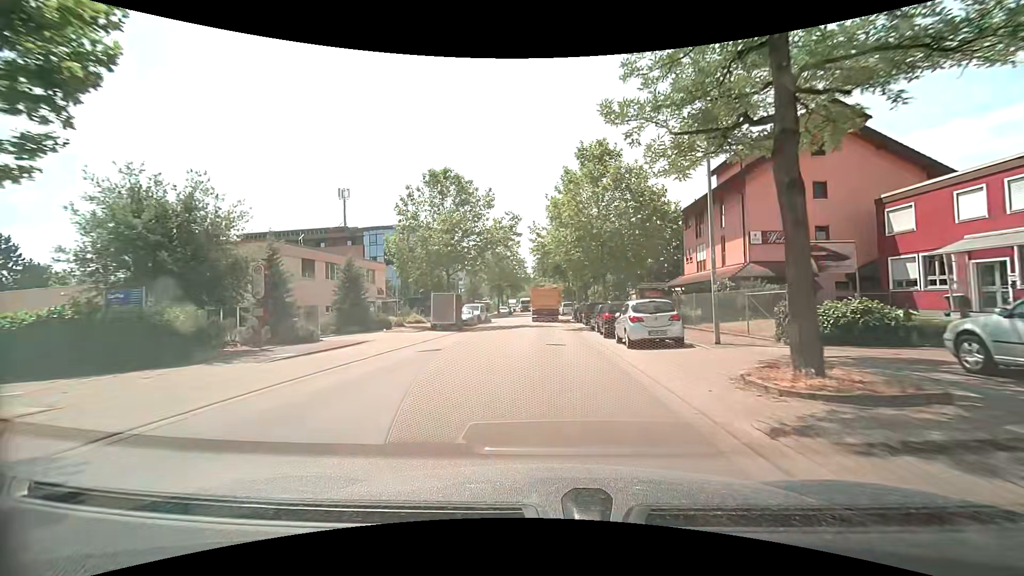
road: unclassified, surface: asphalt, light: Day
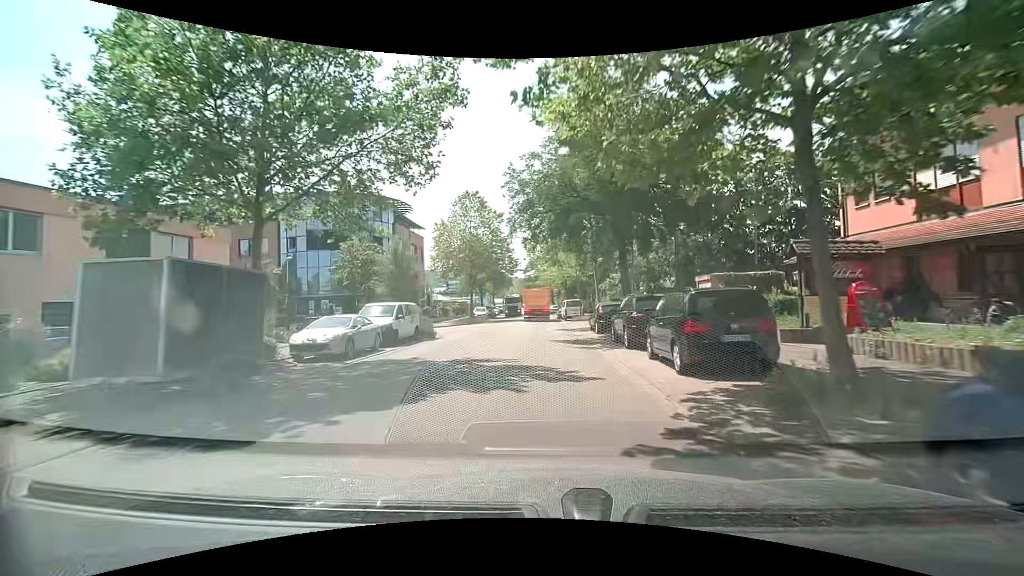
(+0.1, +25.2) m; +1°
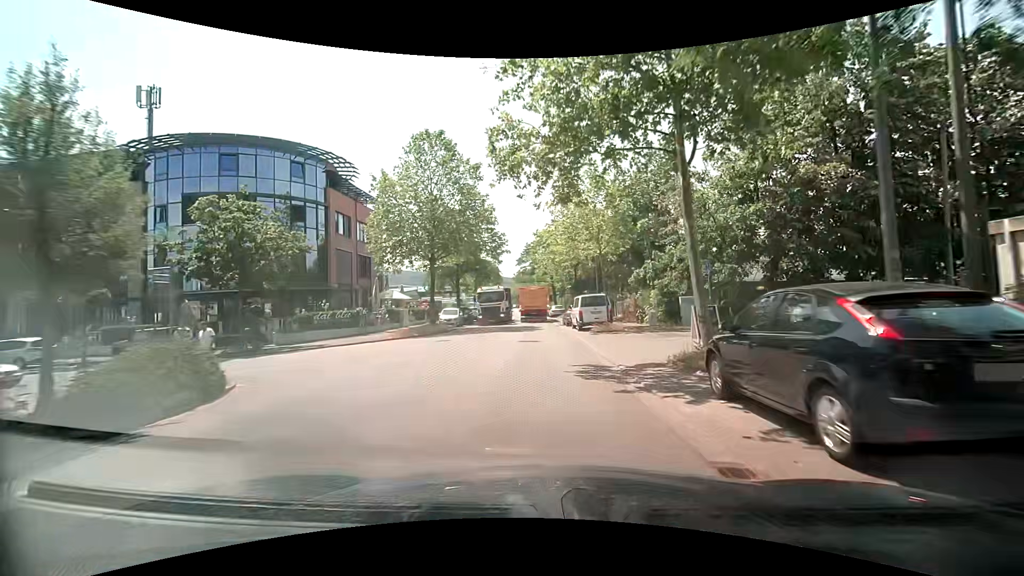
(-0.1, +19.7) m; -1°
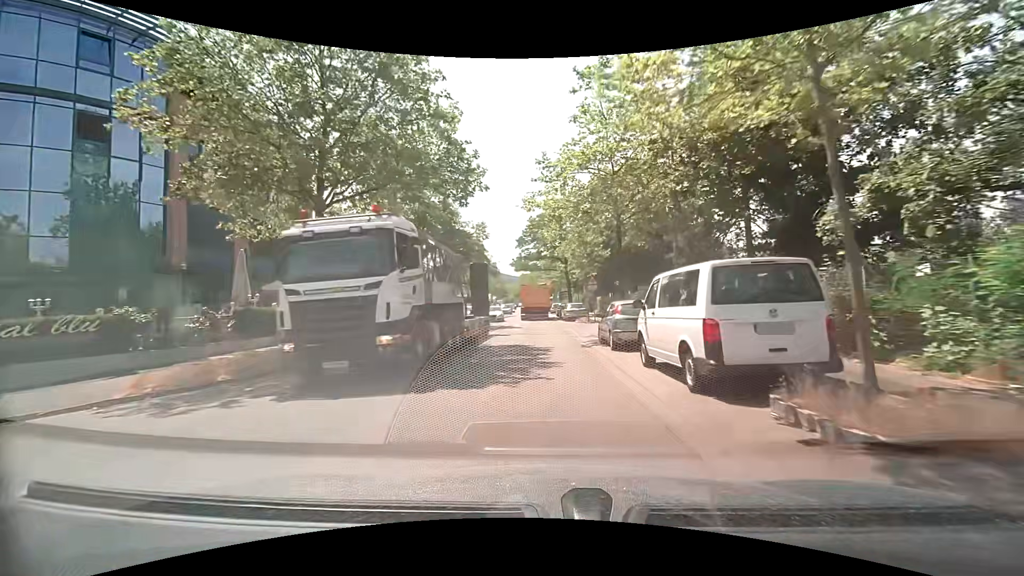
(-0.2, +19.8) m; -1°
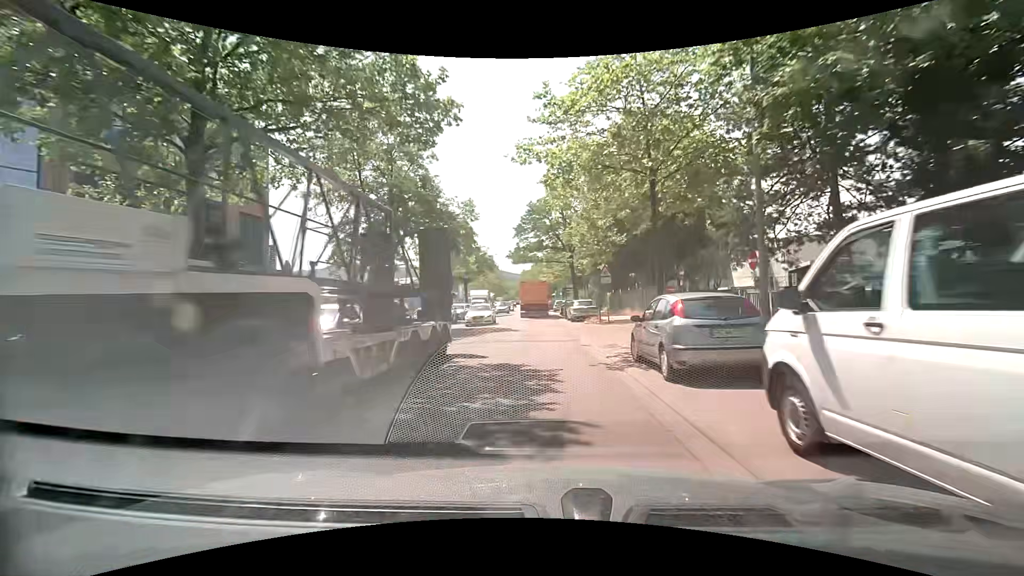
(0.0, +6.3) m; 0°
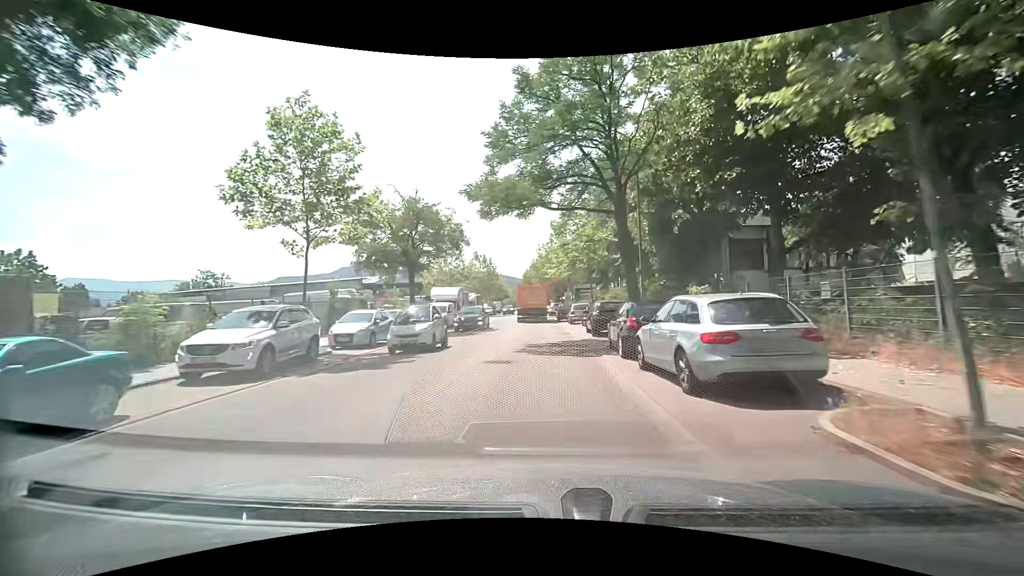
(-0.2, +25.5) m; 0°
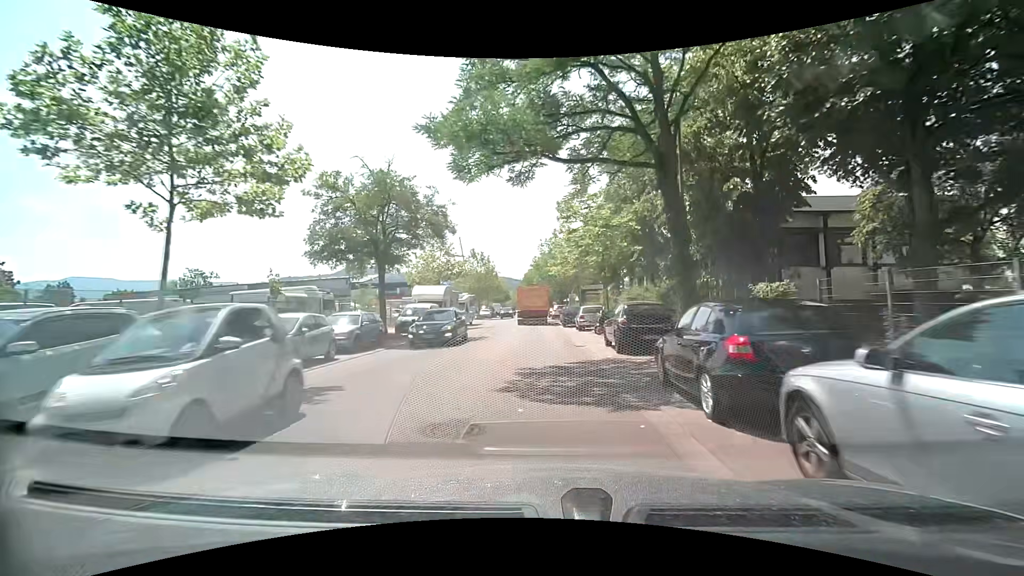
(-0.1, +6.3) m; -1°
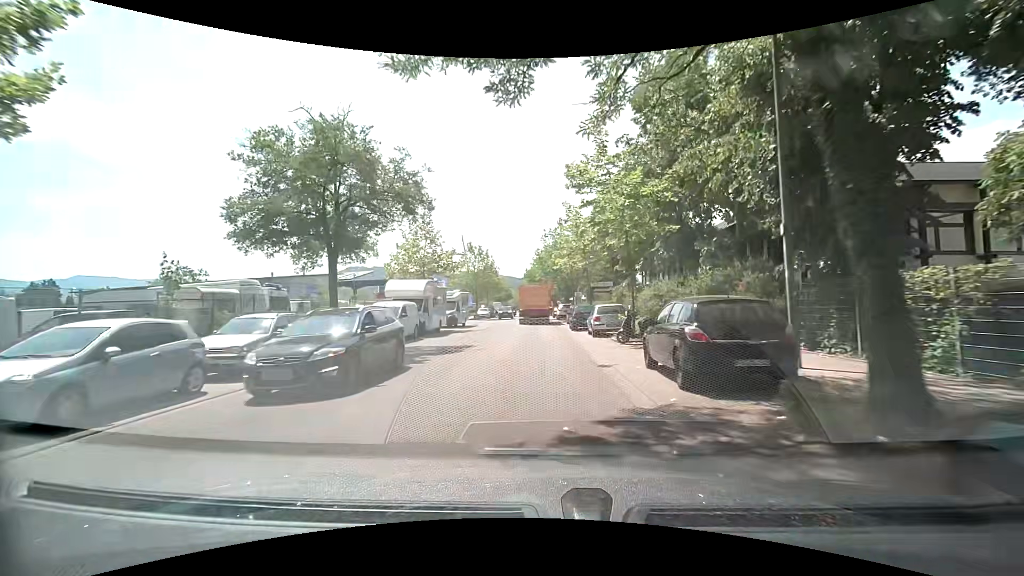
(0.0, +6.3) m; 0°
